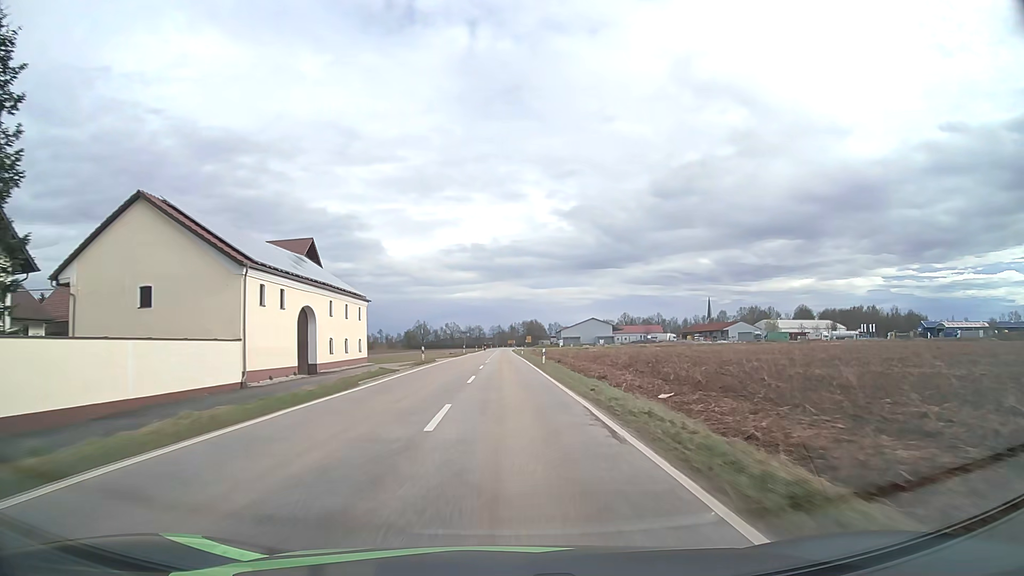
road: tertiary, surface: asphalt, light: Day
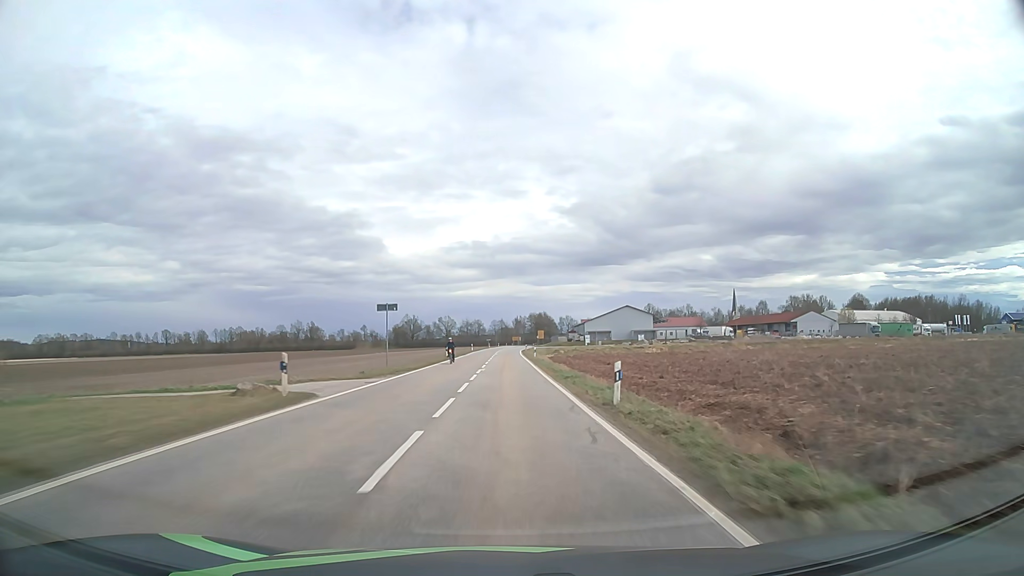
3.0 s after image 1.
(-0.3, +70.8) m; 0°
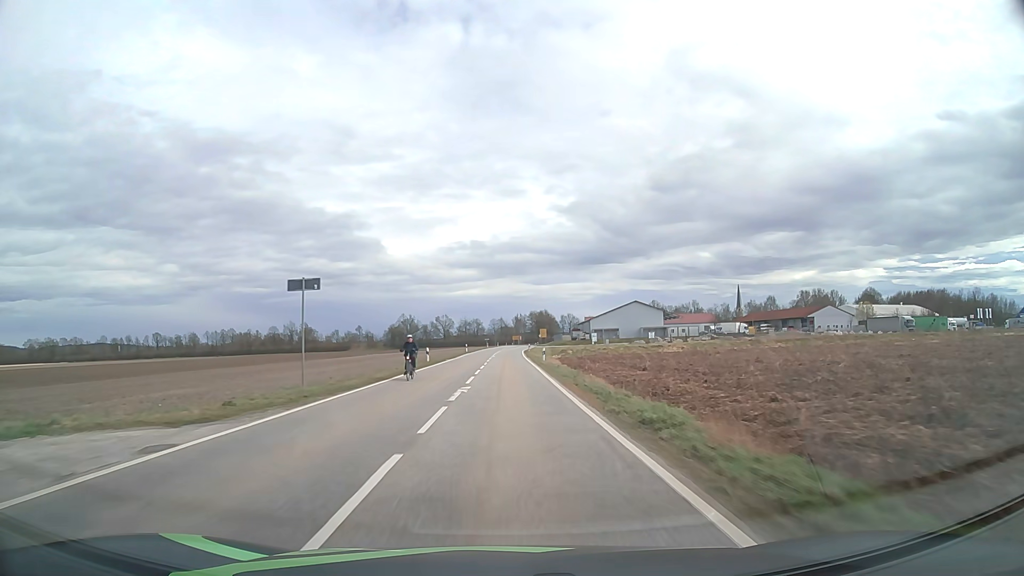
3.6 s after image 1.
(0.0, +14.2) m; 0°
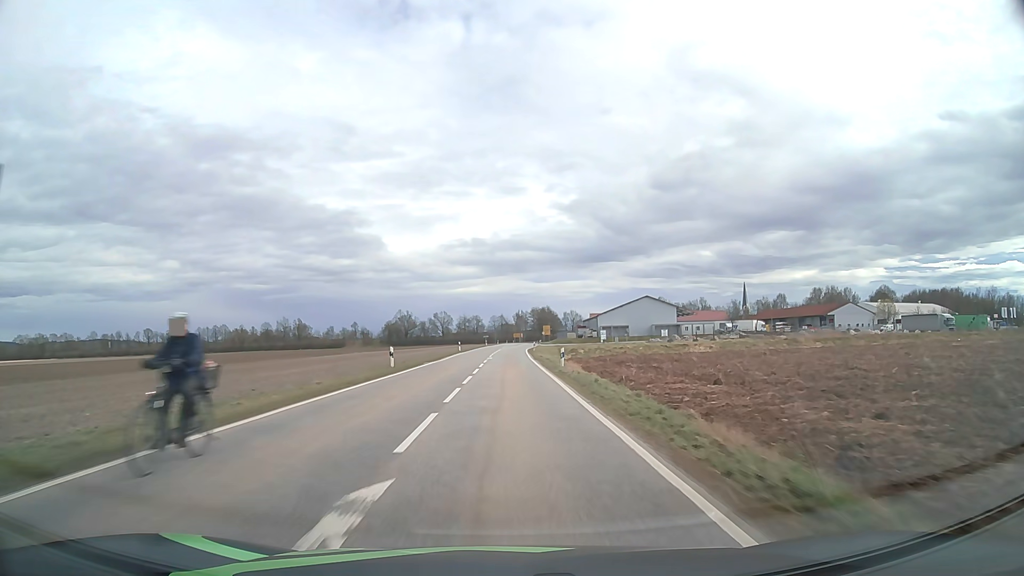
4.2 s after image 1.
(0.0, +14.1) m; 0°
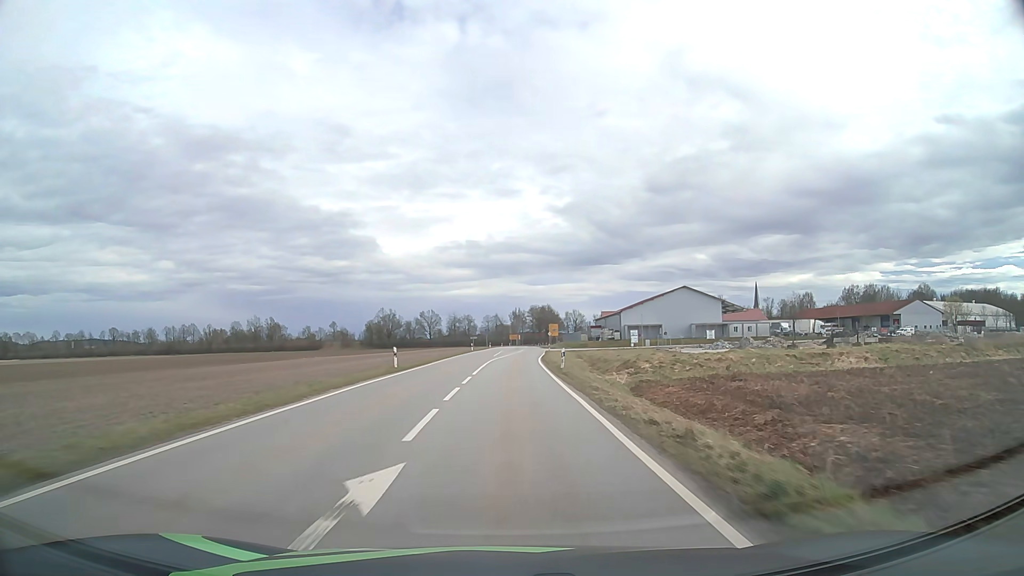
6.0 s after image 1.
(0.0, +41.0) m; 0°
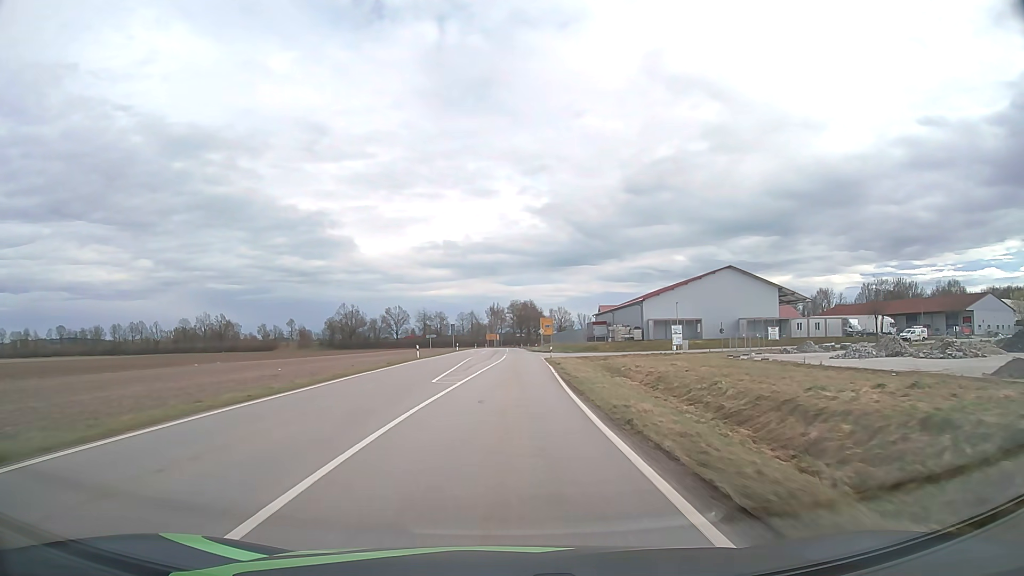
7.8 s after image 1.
(+0.6, +39.2) m; +2°
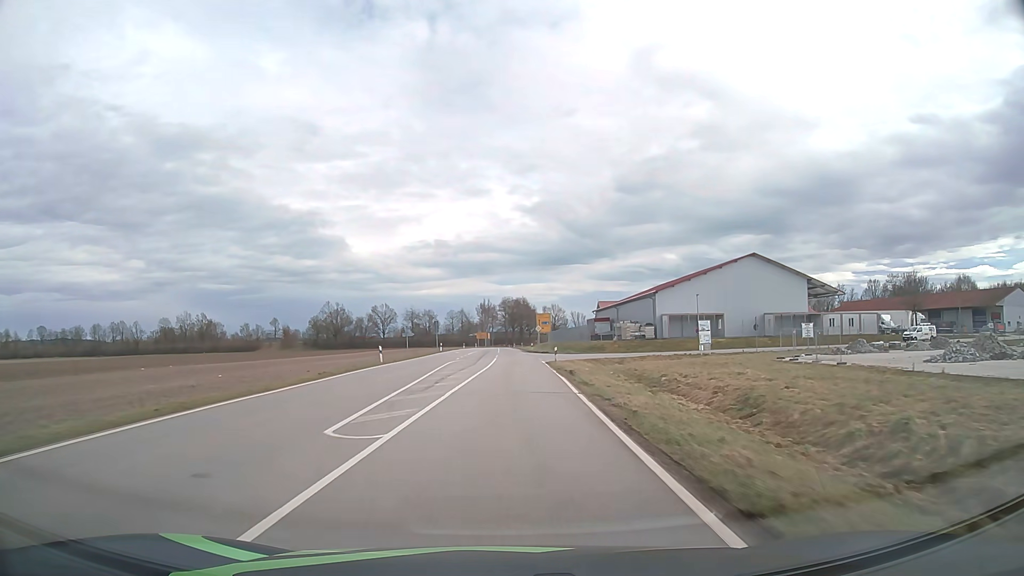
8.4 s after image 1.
(+0.1, +12.8) m; +1°
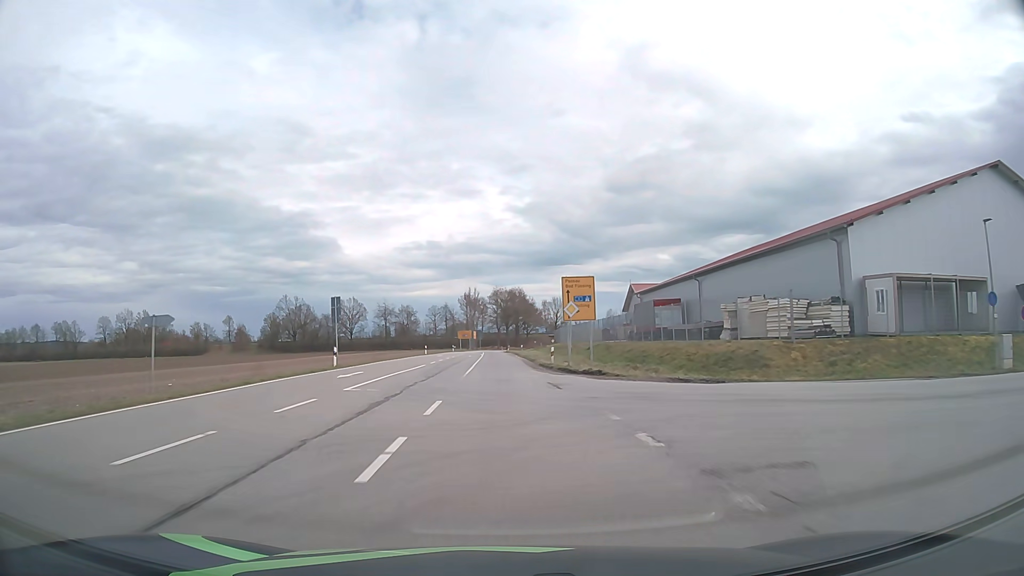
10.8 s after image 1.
(+0.6, +48.9) m; +1°
(0, +10) (0, +20) (0, +30) (0, +40) (-1, +50) (-1, +60) (-1, +70) (-1, +80) (-2, +90) (-2, +100) m
